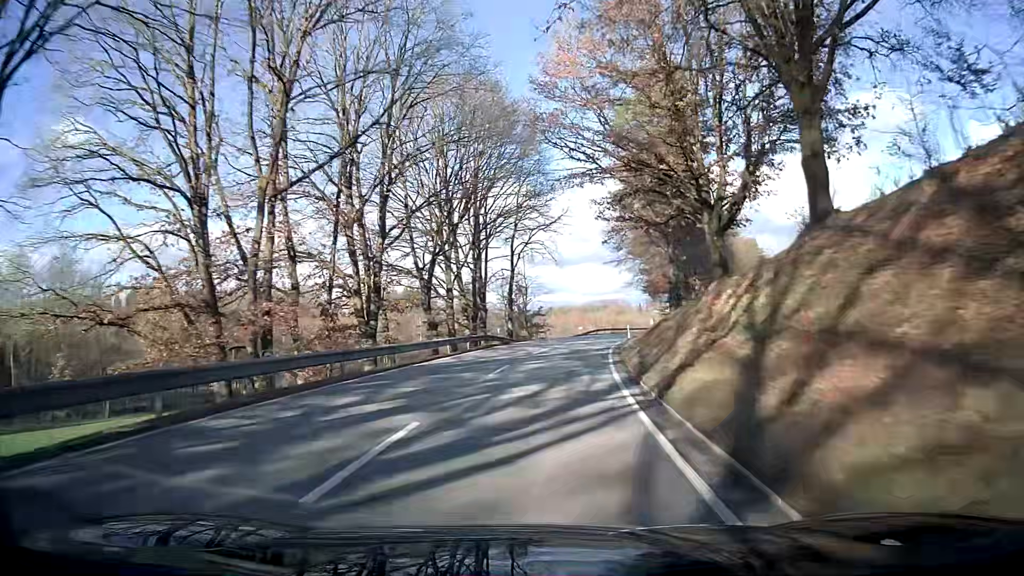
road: secondary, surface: asphalt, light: Day
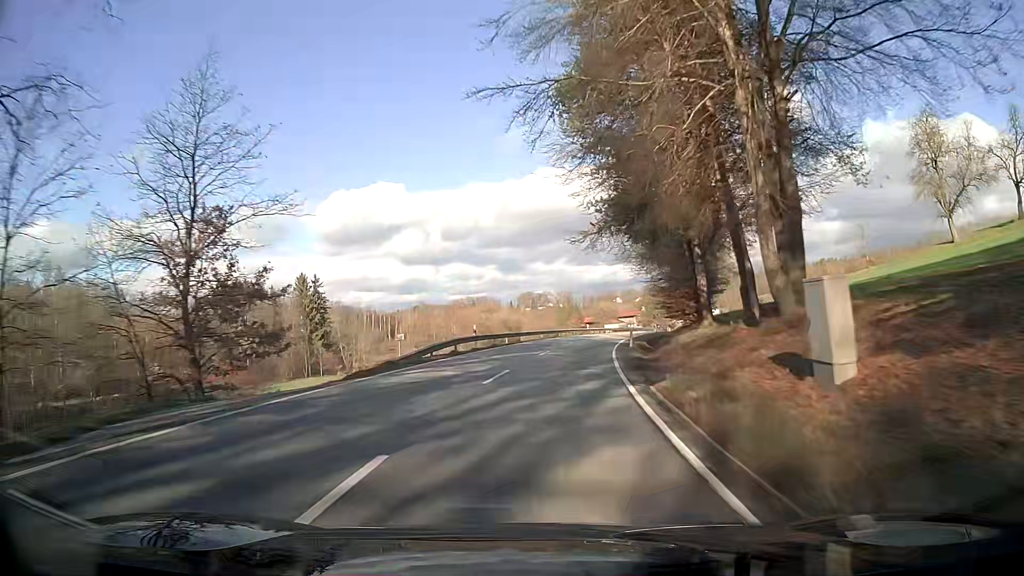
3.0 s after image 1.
(+5.1, +49.6) m; +11°
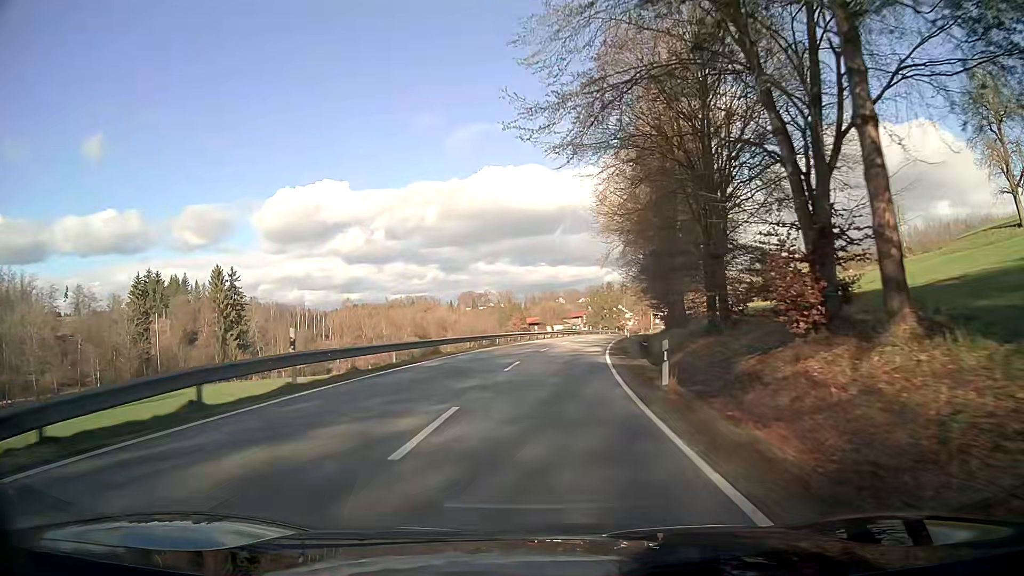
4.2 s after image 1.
(+1.0, +20.0) m; +5°
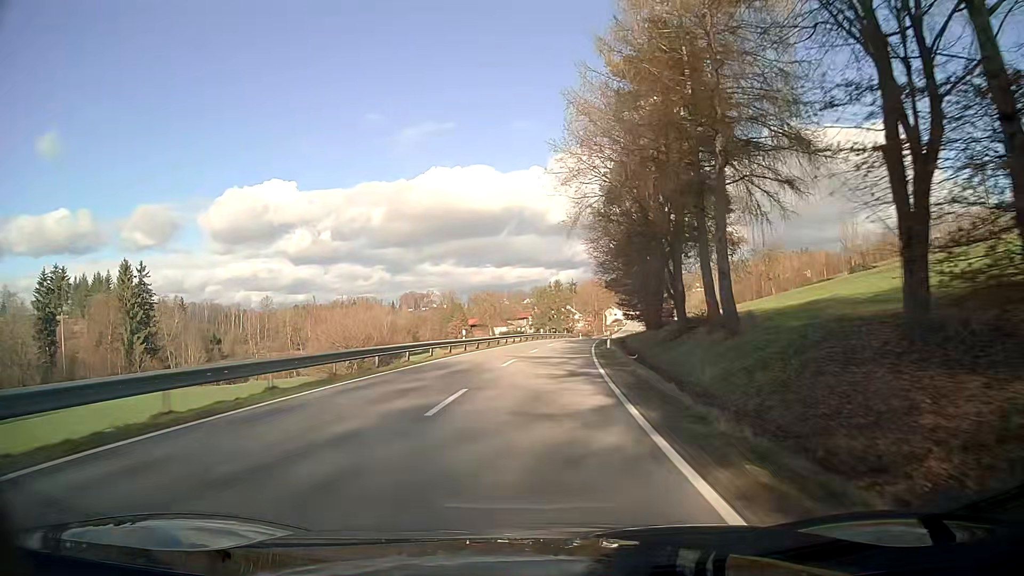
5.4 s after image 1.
(+0.8, +20.6) m; +4°
(0, +10) (+1, +20) (+1, +30) (+2, +40) (+3, +50) (+4, +60) (+5, +70) (+6, +80) (+8, +90) (+9, +99) m
